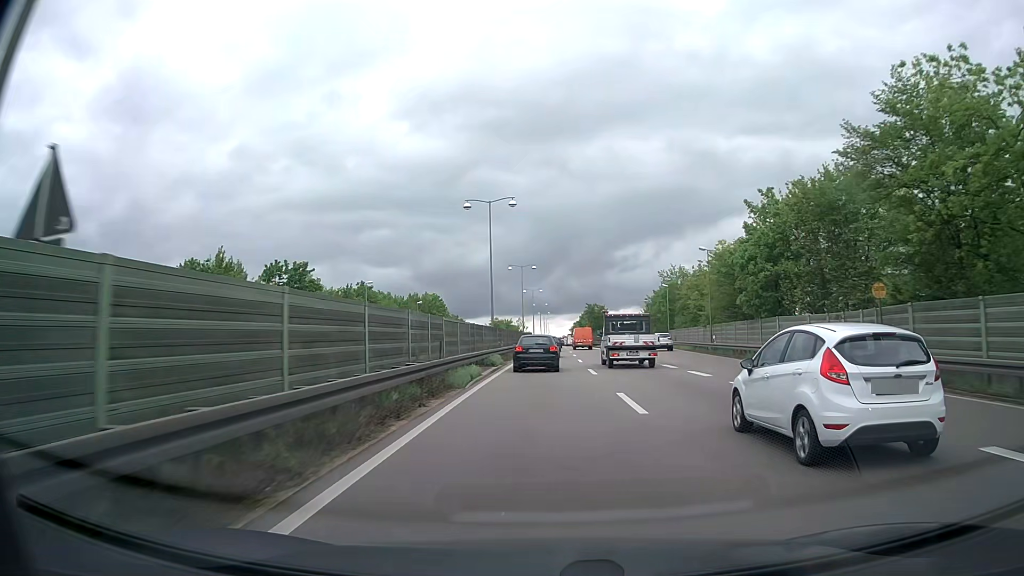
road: trunk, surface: asphalt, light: Day
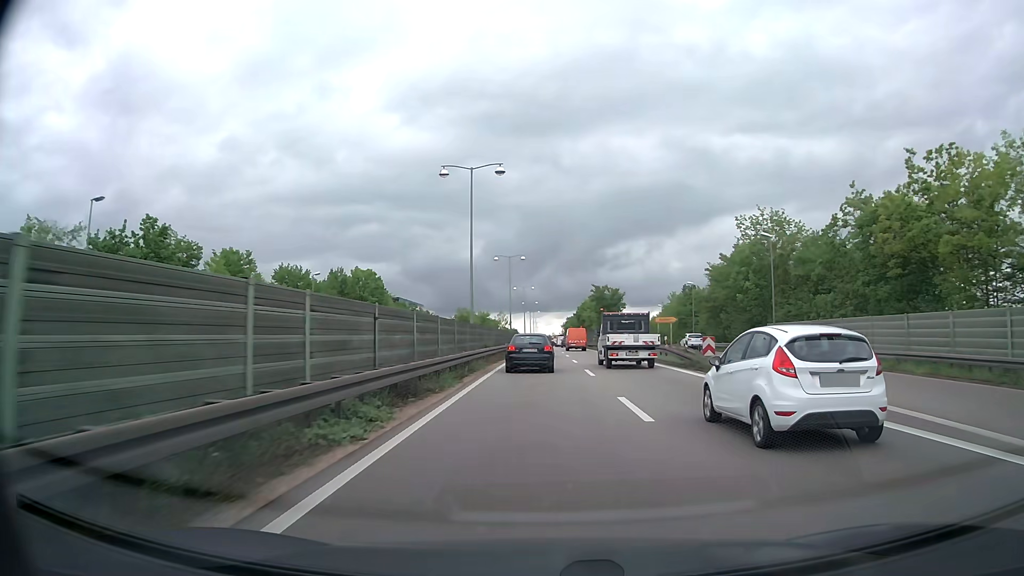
(+0.5, +49.1) m; +1°
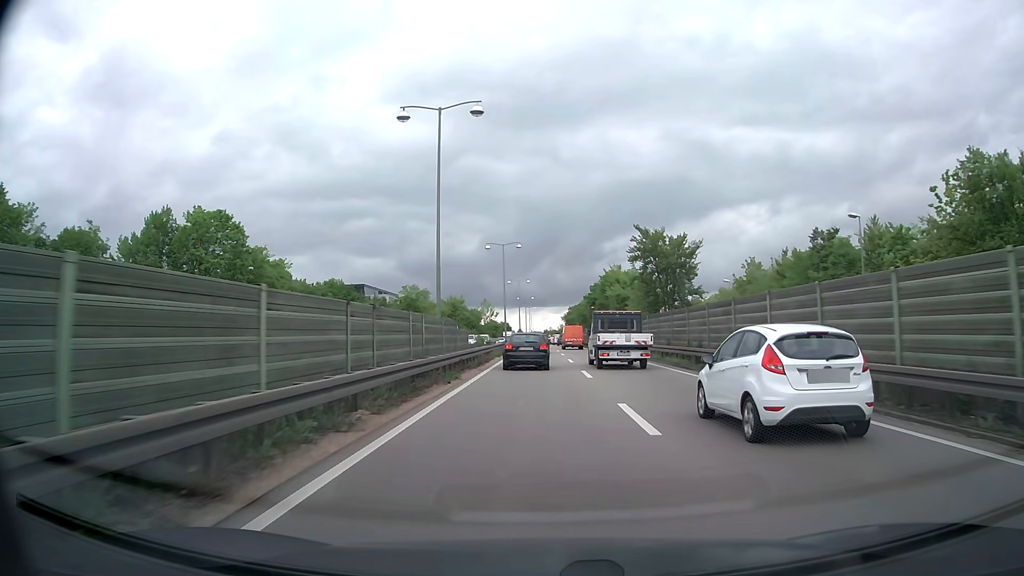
(+0.2, +49.6) m; 0°
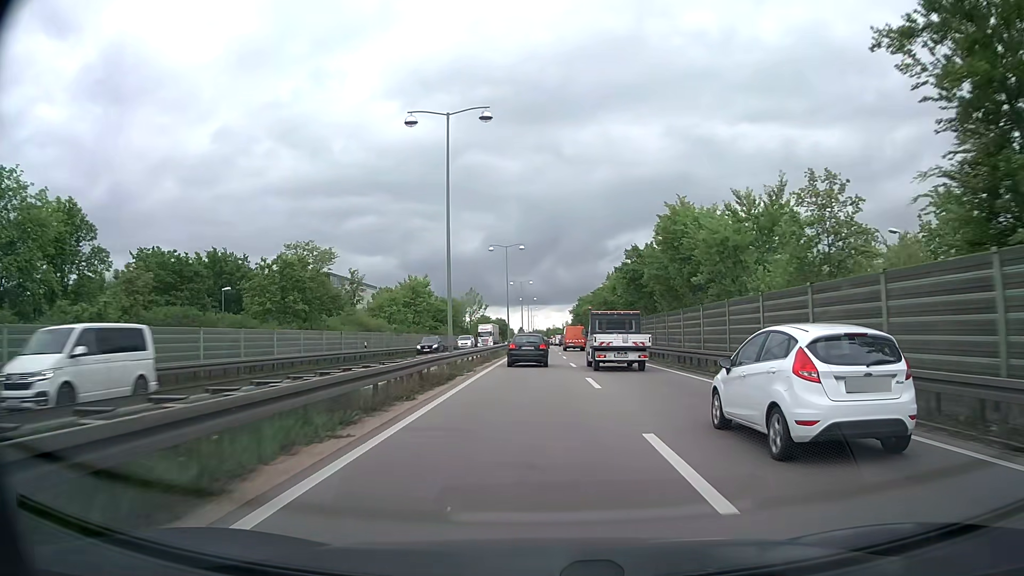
(0.0, +40.0) m; 0°
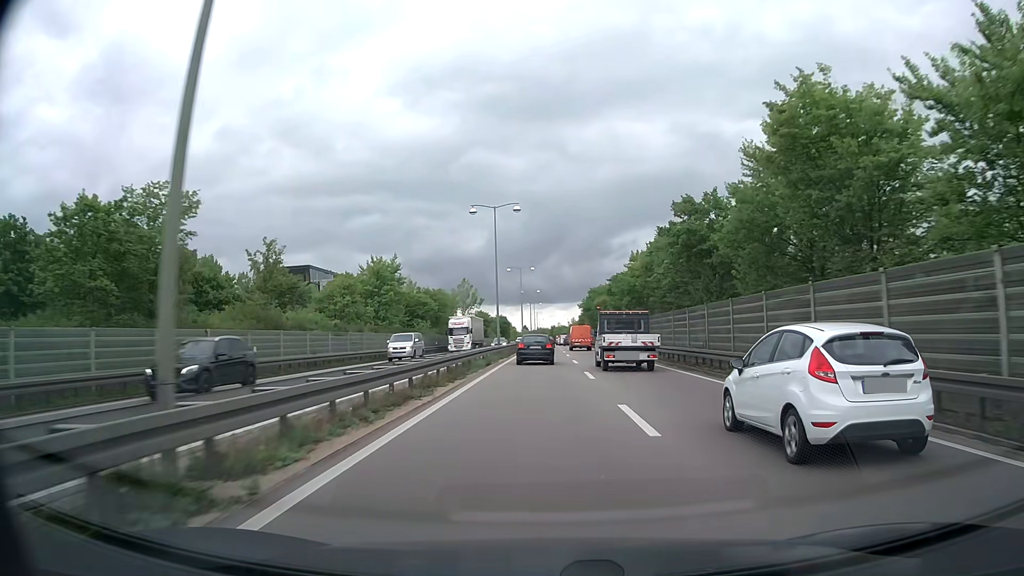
(-0.1, +20.2) m; 0°
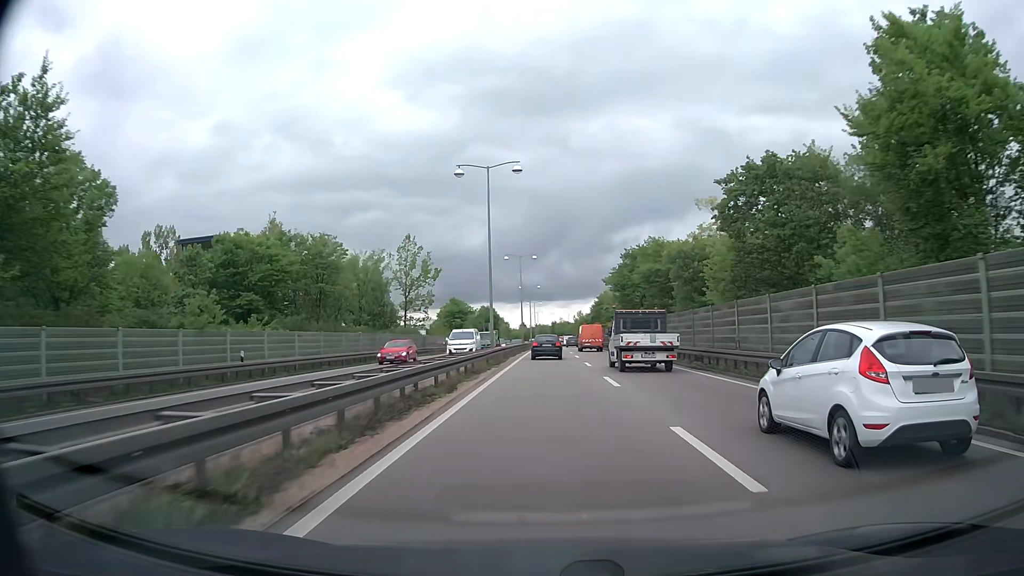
(-0.5, +51.4) m; -1°
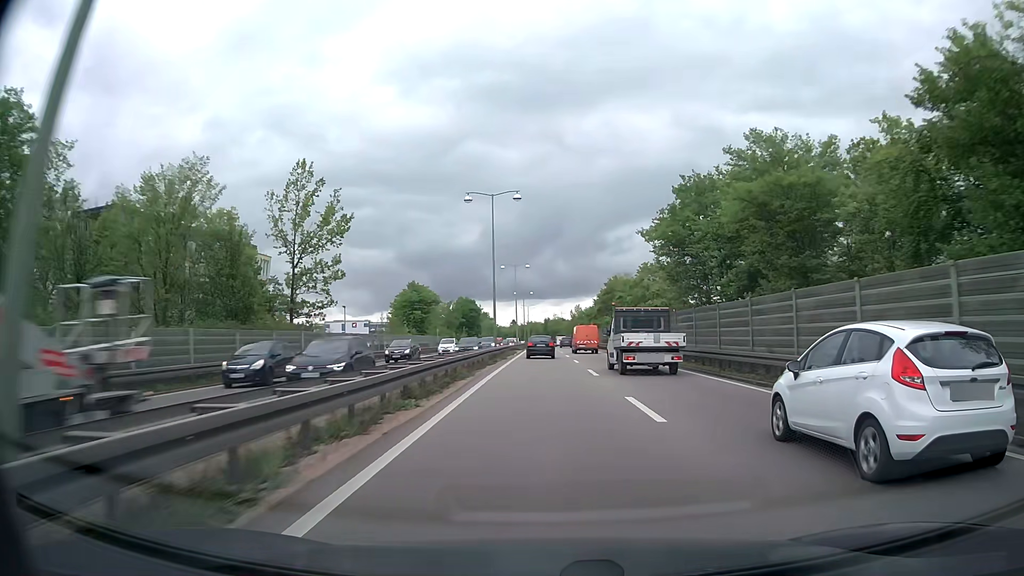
(+0.3, +31.5) m; +1°
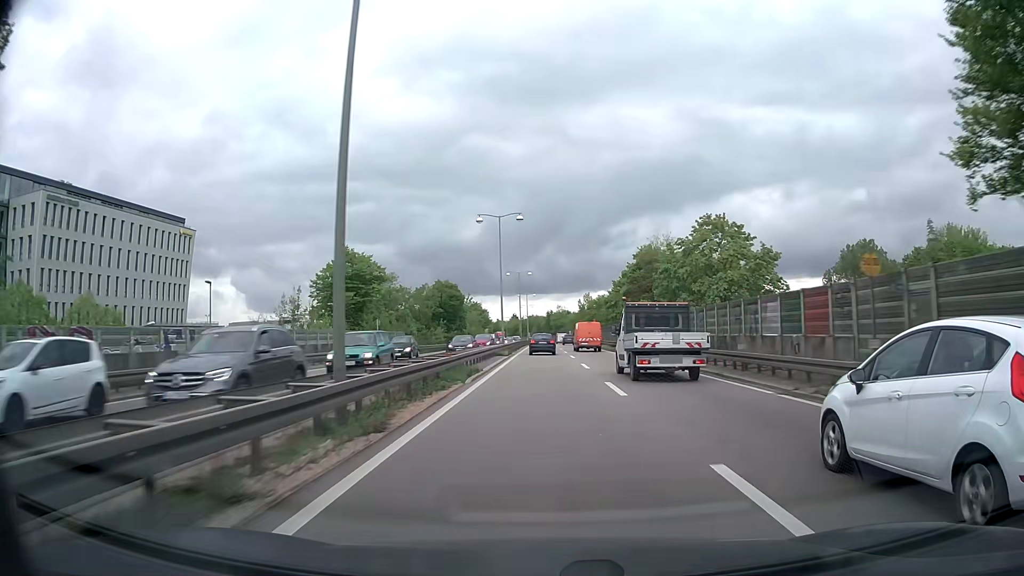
(0.0, +31.6) m; 0°
(0, +10) (0, +20) (0, +30) (0, +40) (0, +50) (0, +60) (-1, +70) (-1, +80) (-1, +90) (-1, +100) m
